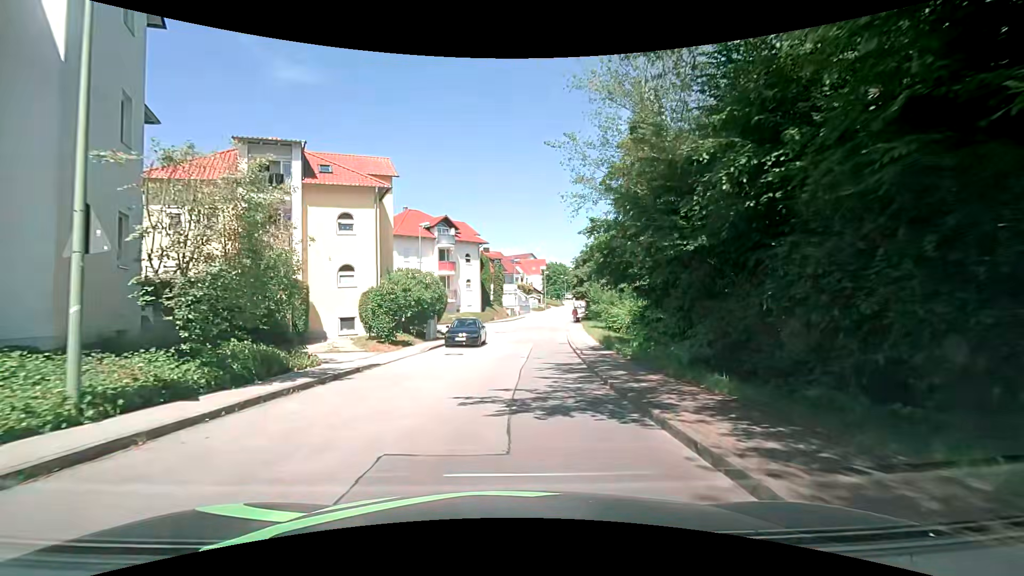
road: residential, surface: asphalt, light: Day
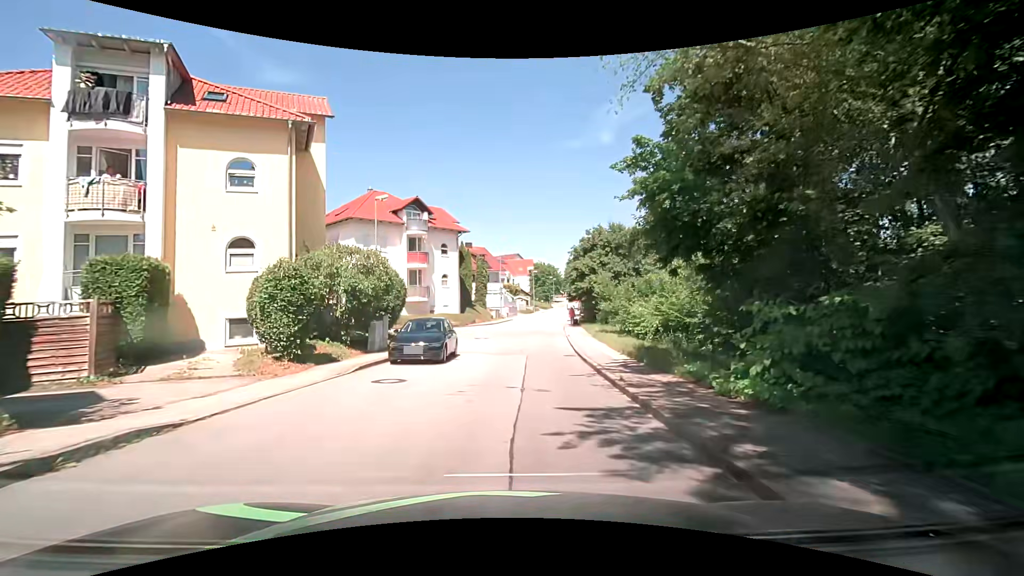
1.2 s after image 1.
(+0.2, +9.0) m; +2°
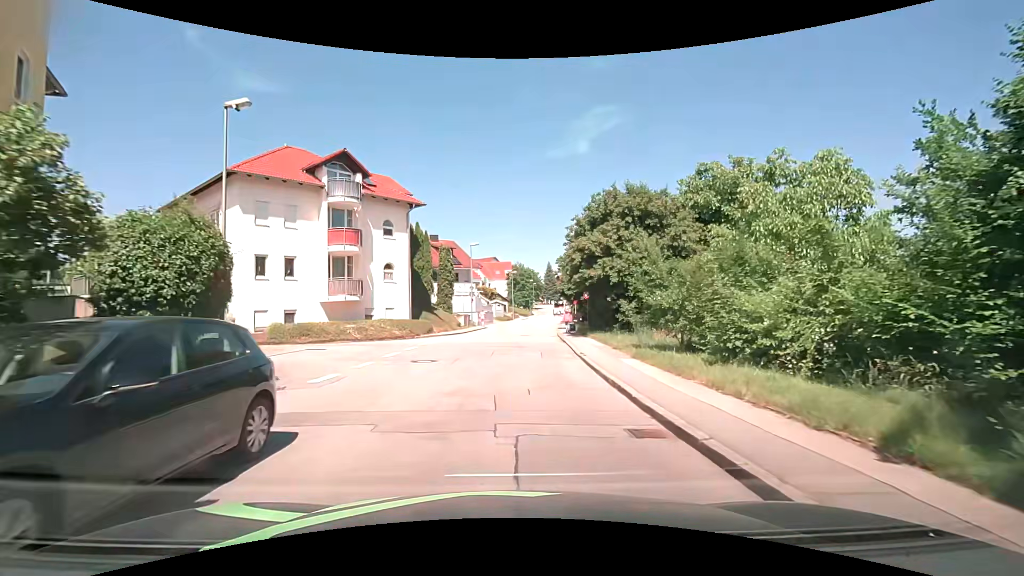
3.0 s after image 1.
(+0.3, +13.4) m; +3°
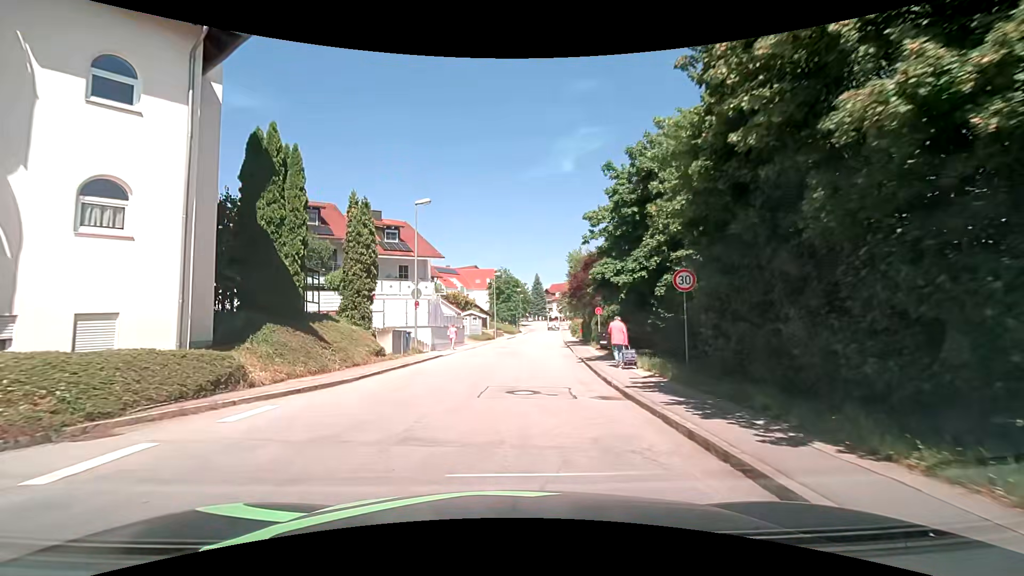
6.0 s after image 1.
(+0.4, +21.6) m; +2°
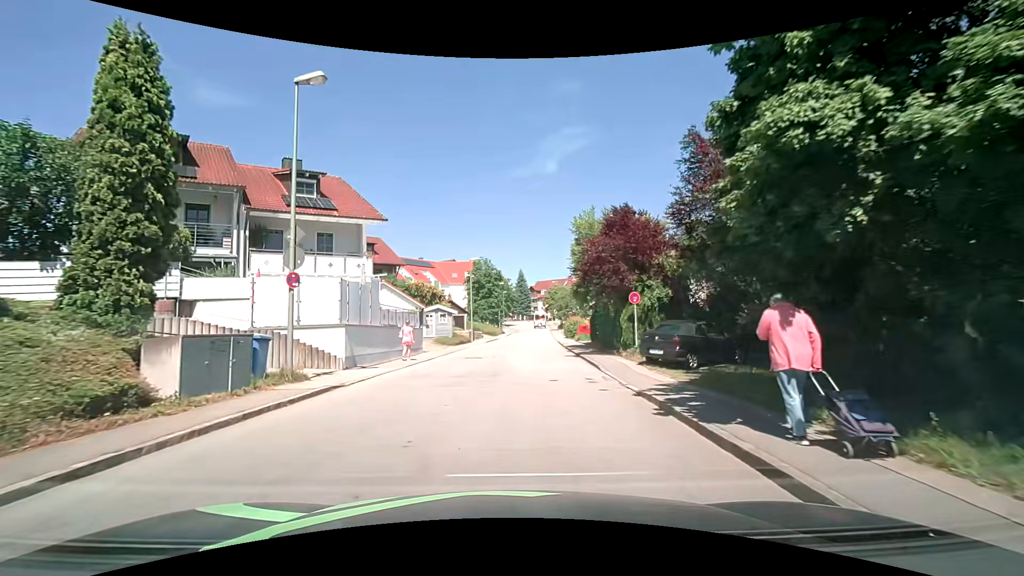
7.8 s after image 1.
(+0.2, +12.8) m; +2°
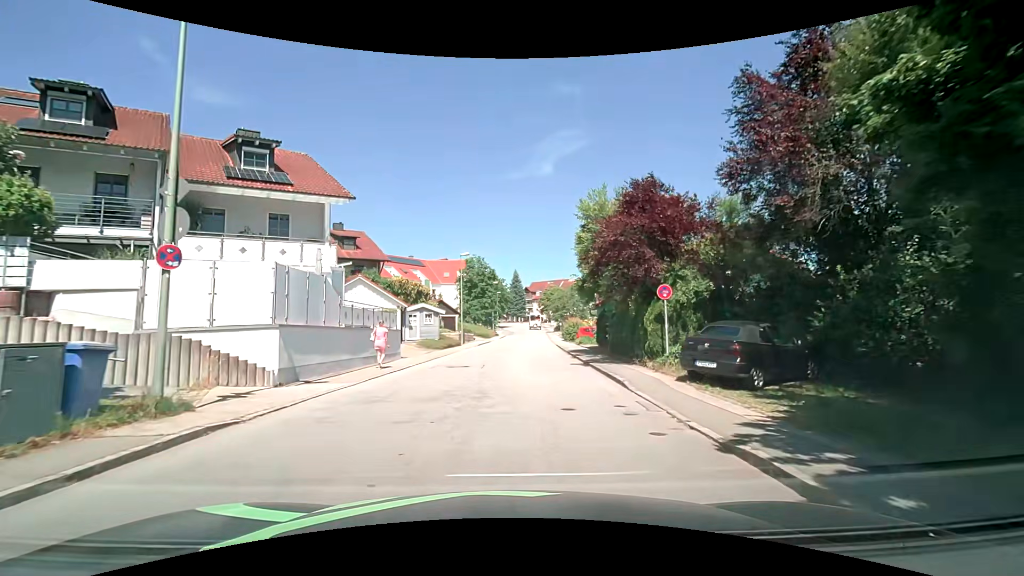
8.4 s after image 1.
(0.0, +4.3) m; 0°
(0, +10) (+1, +20) (+1, +30) (+2, +40) (+3, +50) (+3, +60) (+4, +70) (+5, +80) (+5, +90) (+6, +100) m
